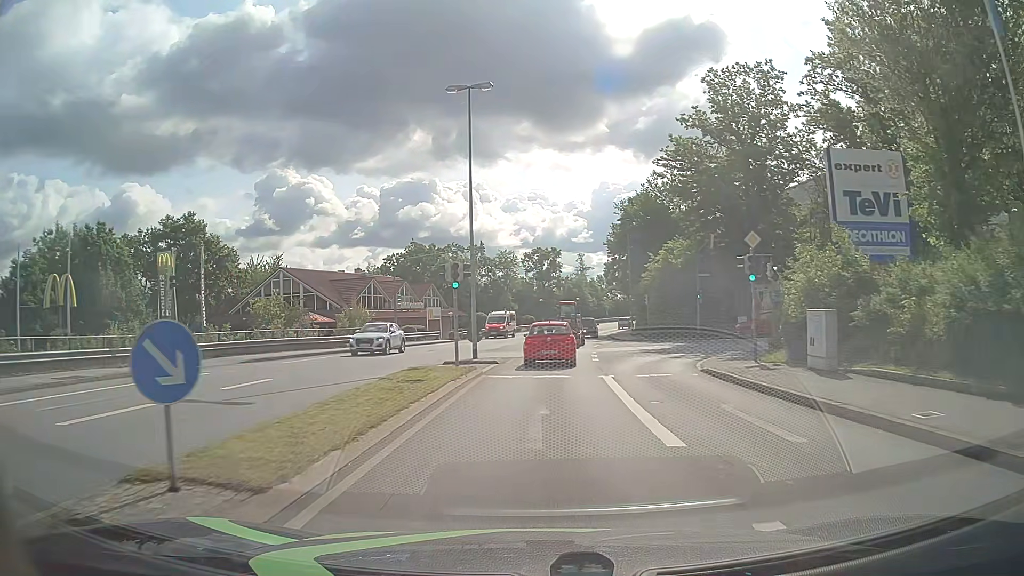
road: tertiary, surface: asphalt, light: Day
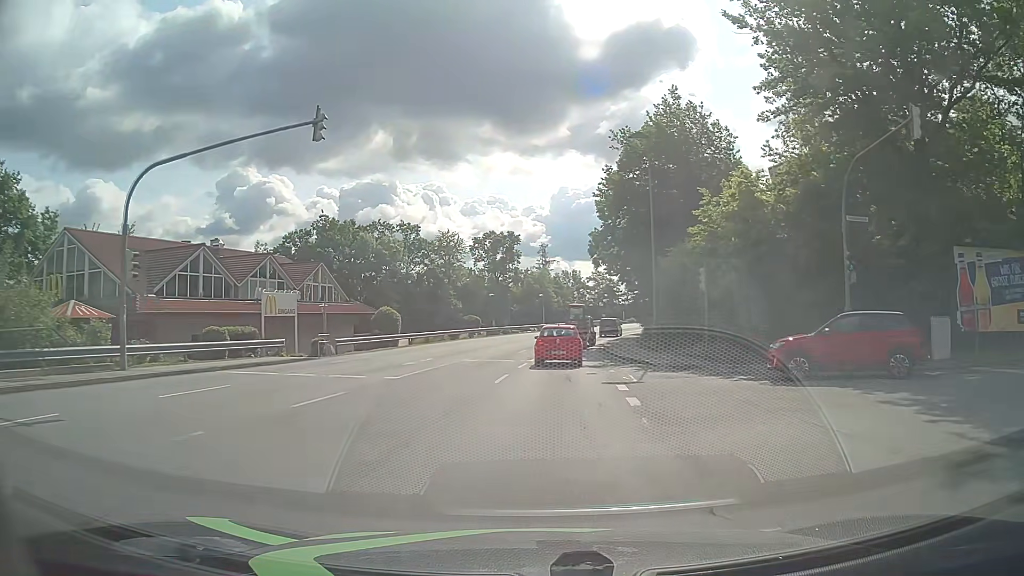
(+0.9, +27.9) m; +4°
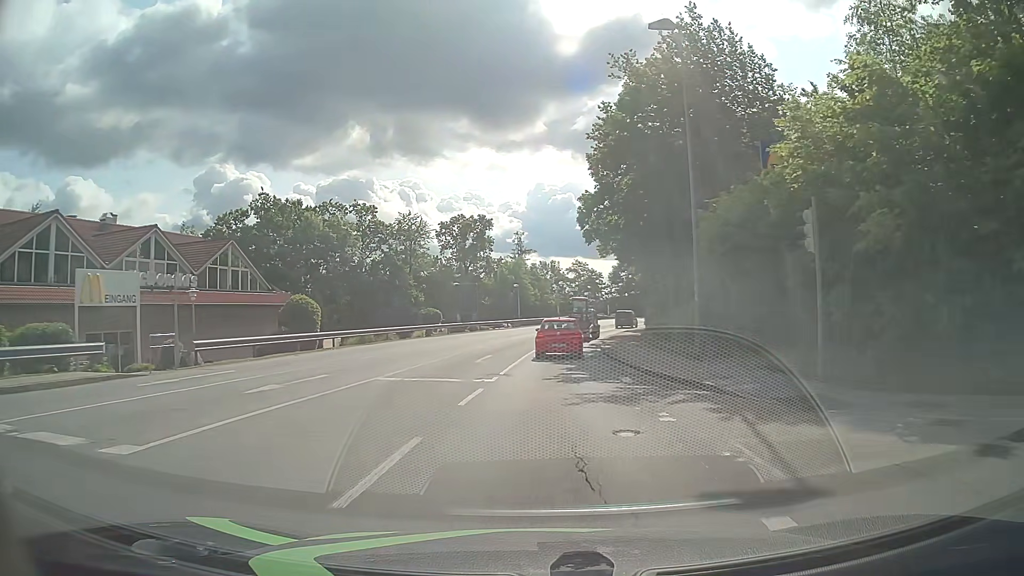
(+0.1, +12.0) m; +1°
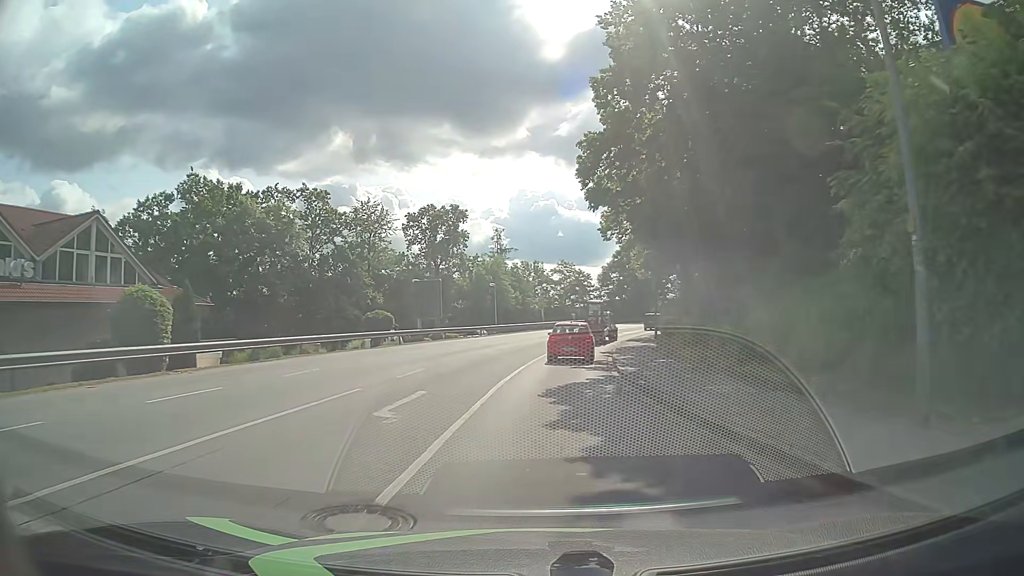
(+0.2, +12.2) m; +2°
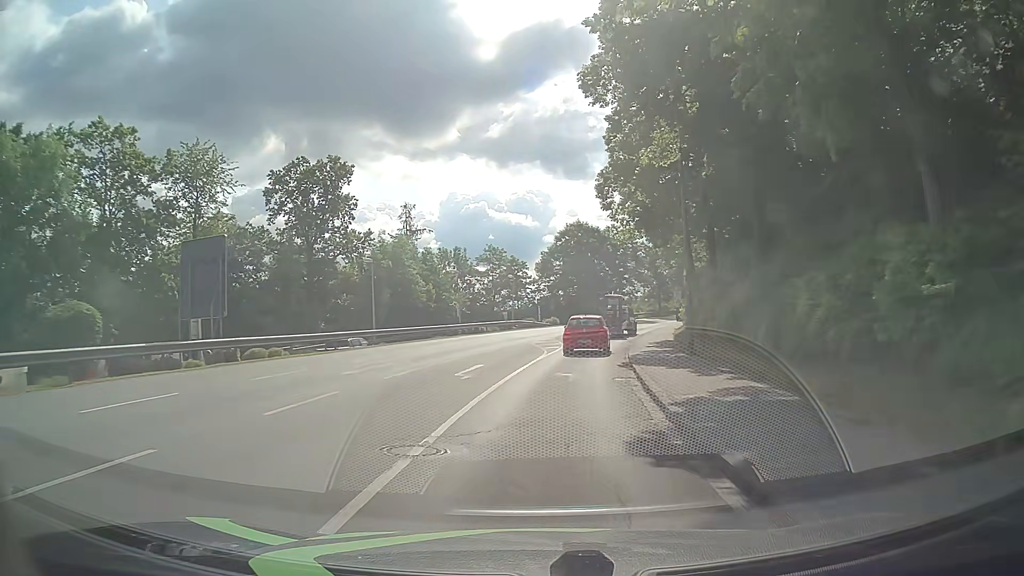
(+1.1, +25.0) m; +6°
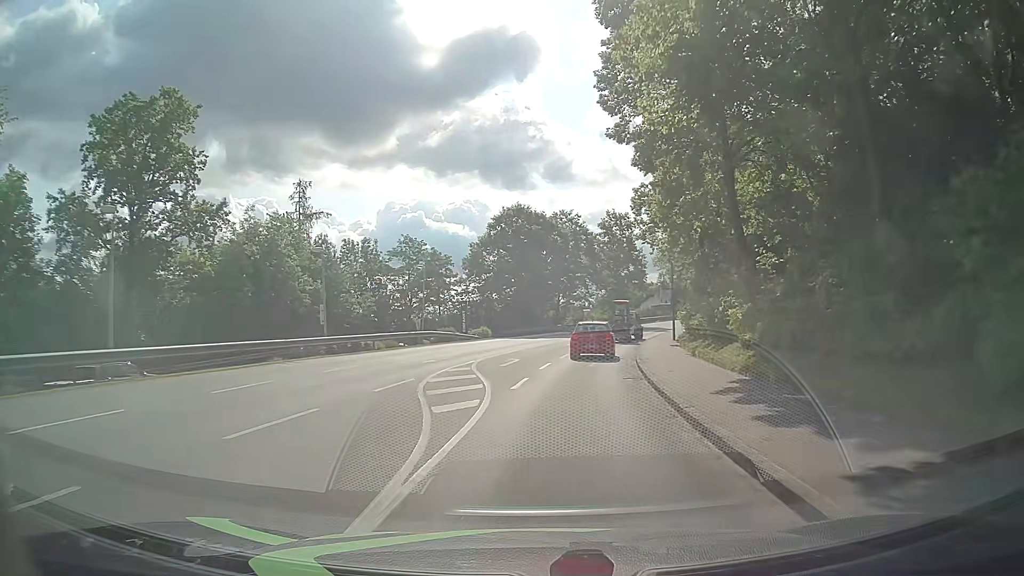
(+0.9, +19.3) m; +6°
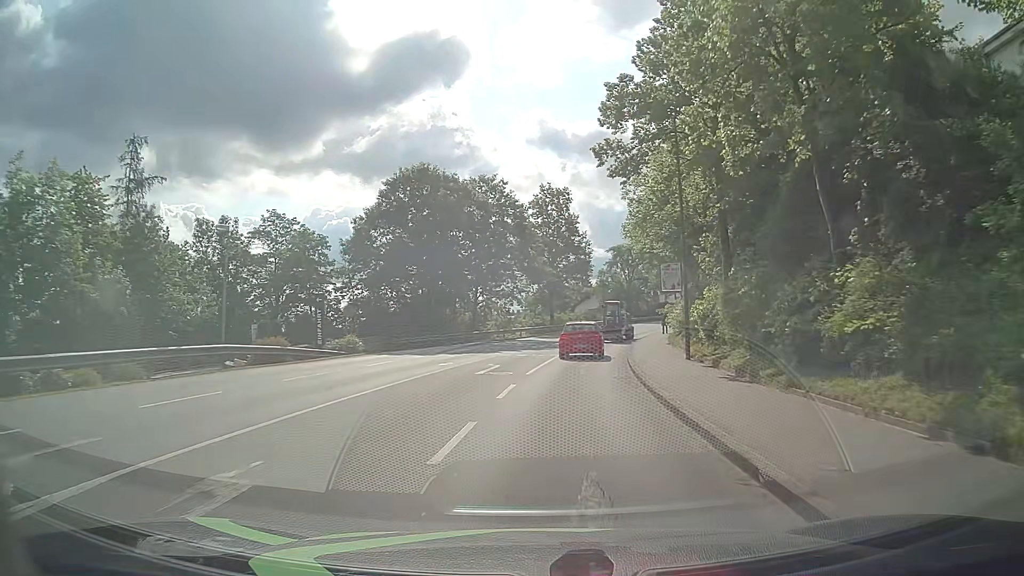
(+1.1, +19.7) m; +7°
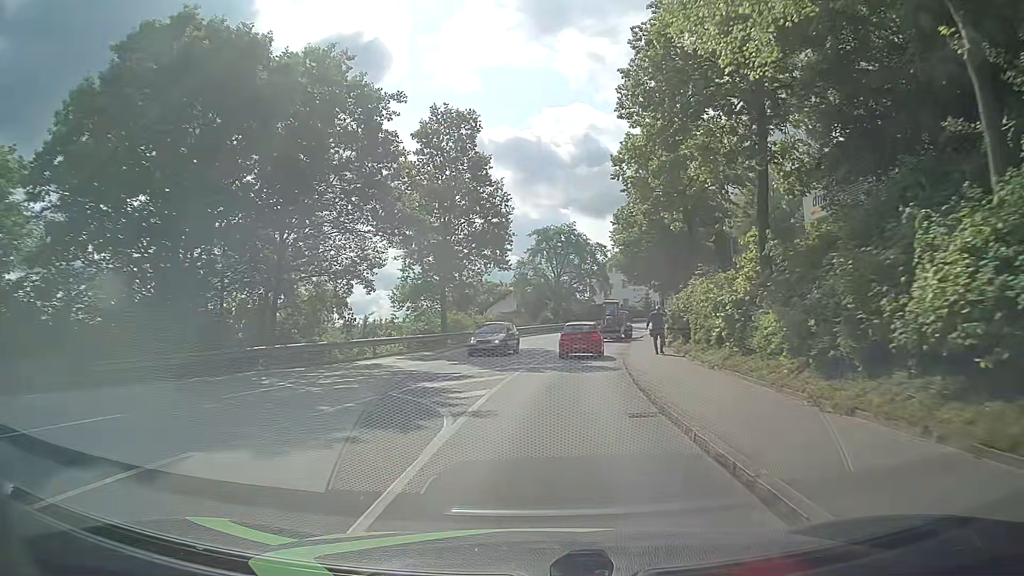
(+1.5, +26.8) m; +7°
(0, +10) (+1, +20) (+2, +30) (+3, +40) (+5, +50) (+8, +59) (+11, +69) (+14, +78) (+18, +87) (+22, +96) m
